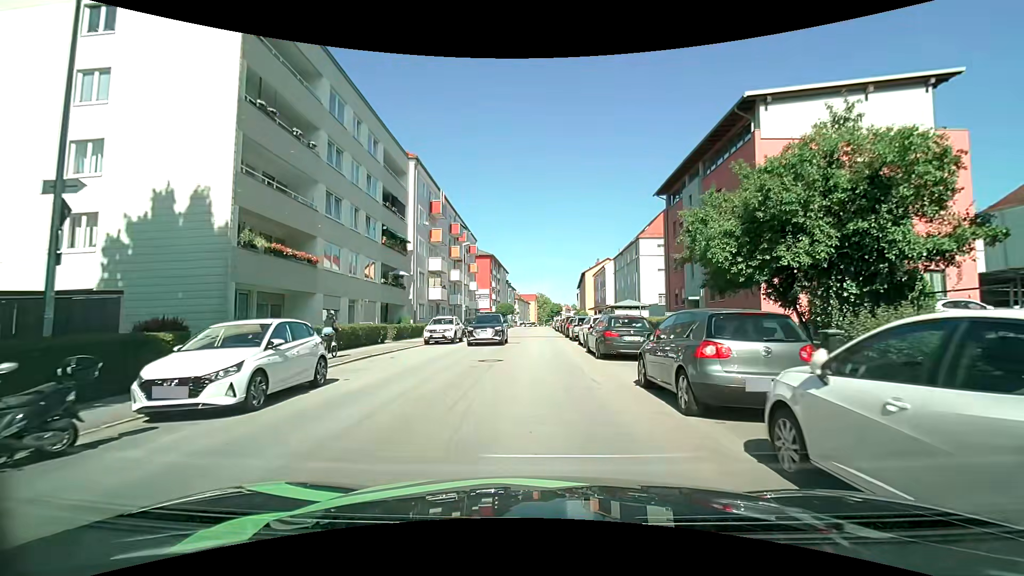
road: tertiary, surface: asphalt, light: Day
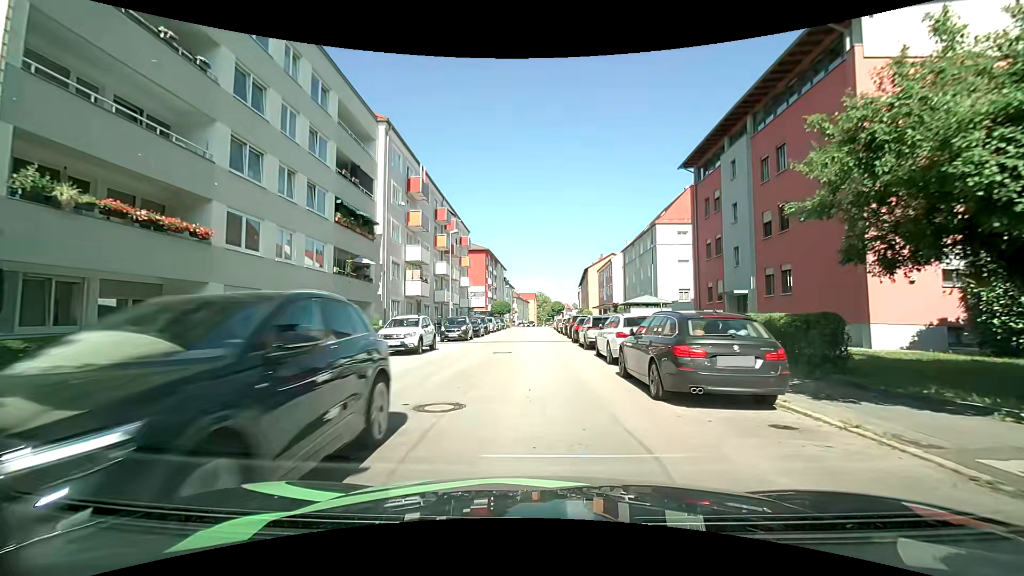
(-0.1, +8.1) m; -1°
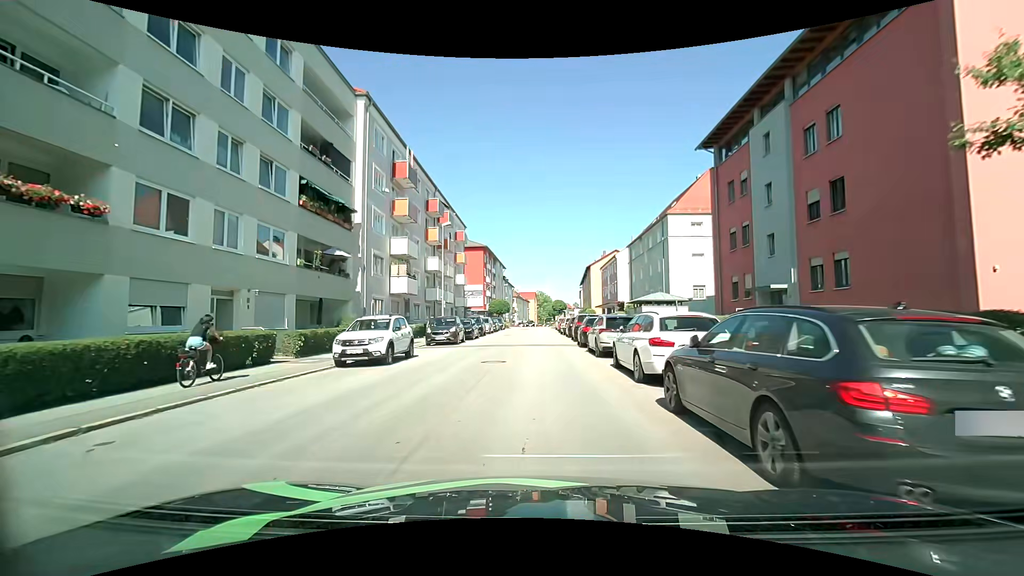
(0.0, +4.1) m; -1°
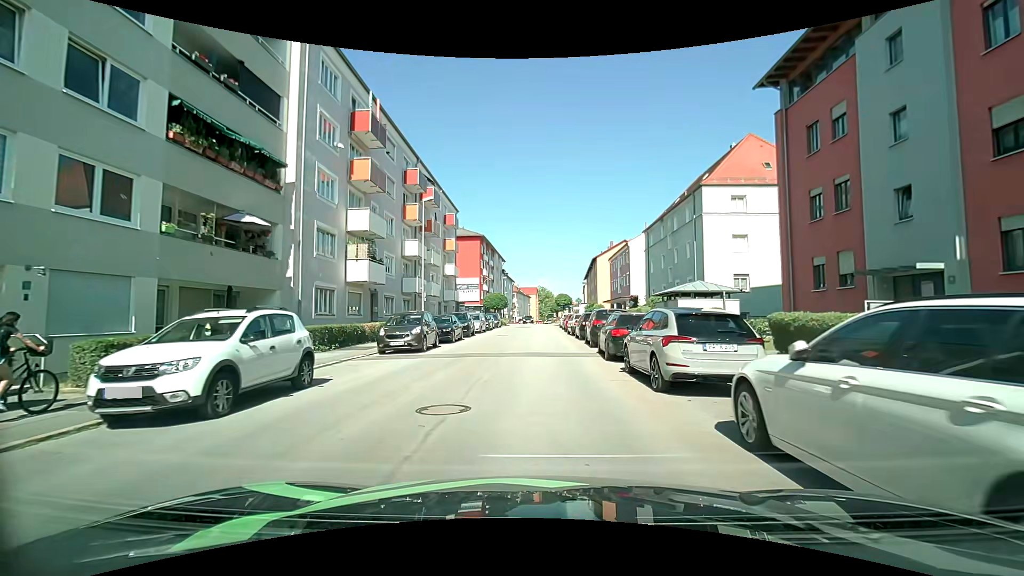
(+0.1, +8.4) m; +1°
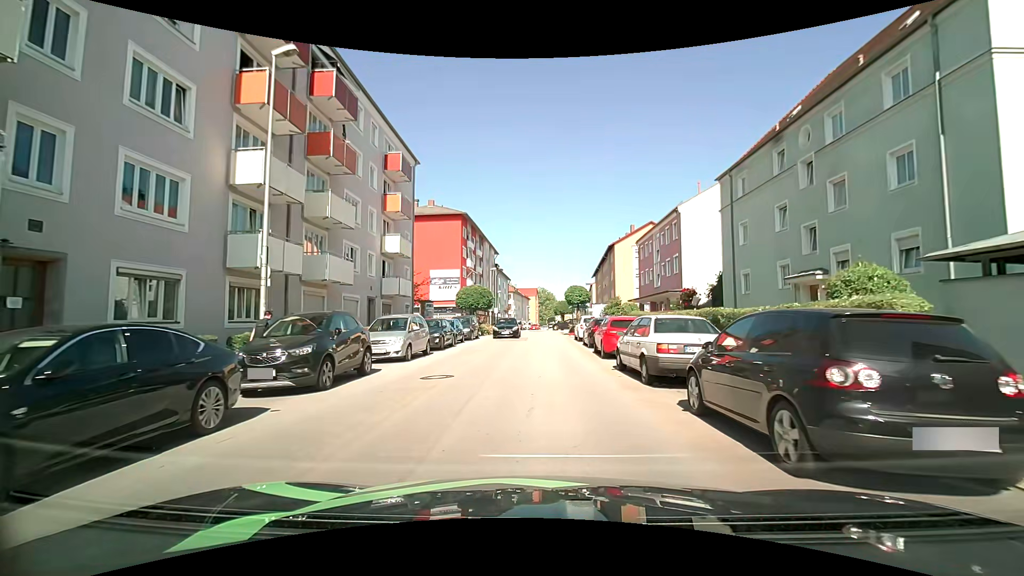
(-0.1, +21.7) m; 0°
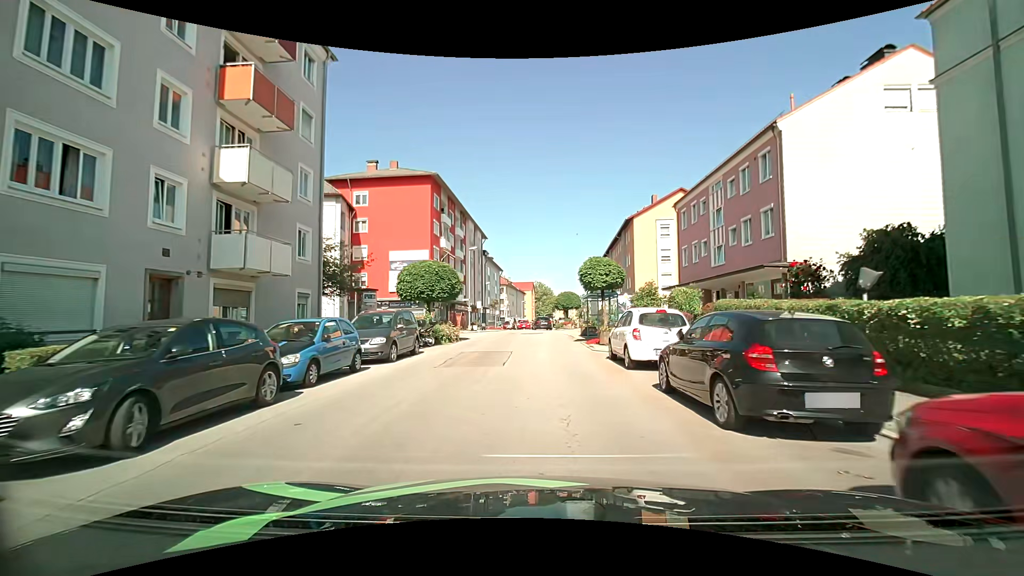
(+0.1, +16.9) m; +1°
(0, +10) (0, +20) (0, +30) (-1, +40) (-1, +50) (-1, +60) (-1, +70) (-1, +80) (0, +90) (0, +100) m
